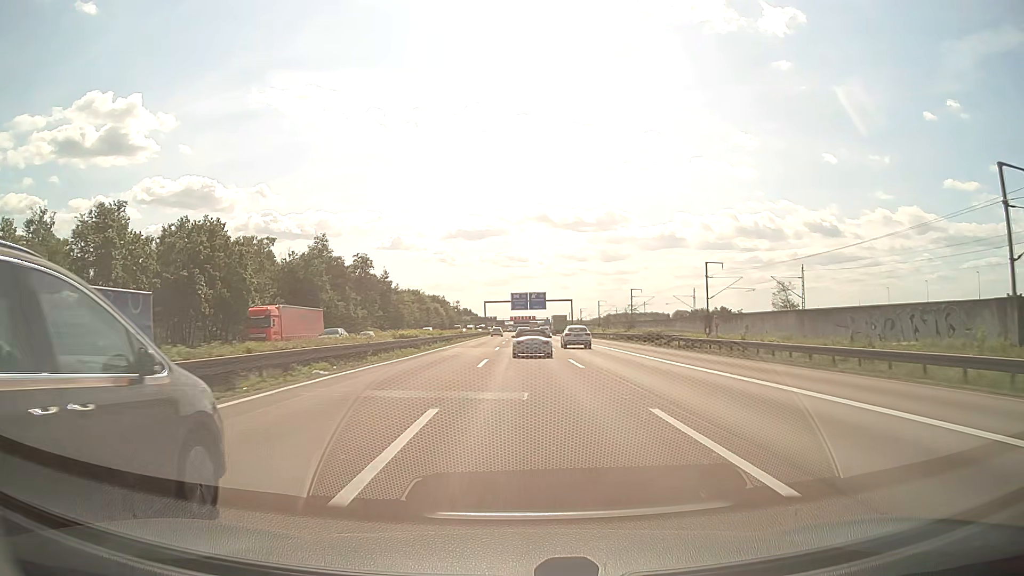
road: motorway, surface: asphalt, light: Day
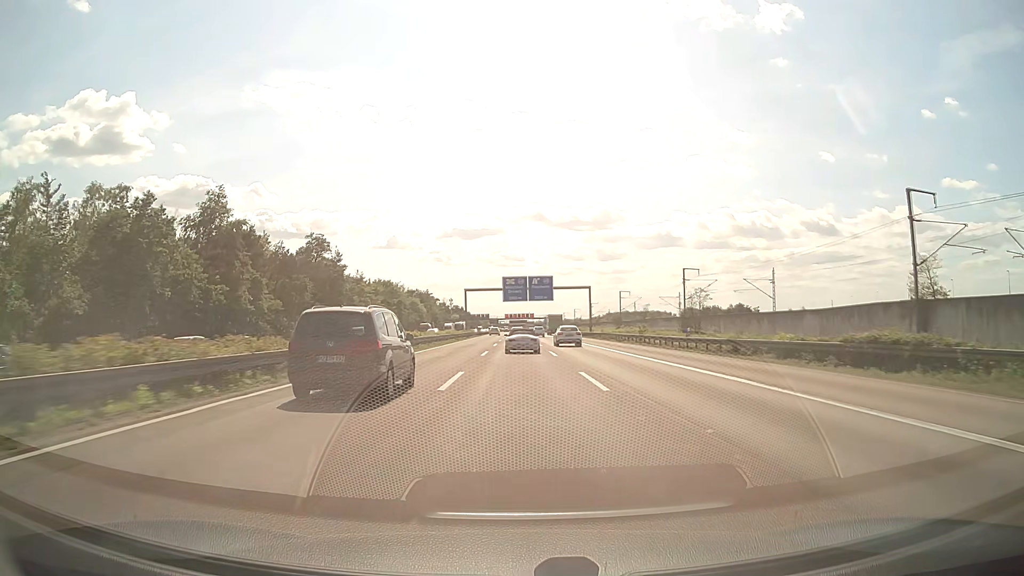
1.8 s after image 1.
(+0.2, +44.7) m; 0°
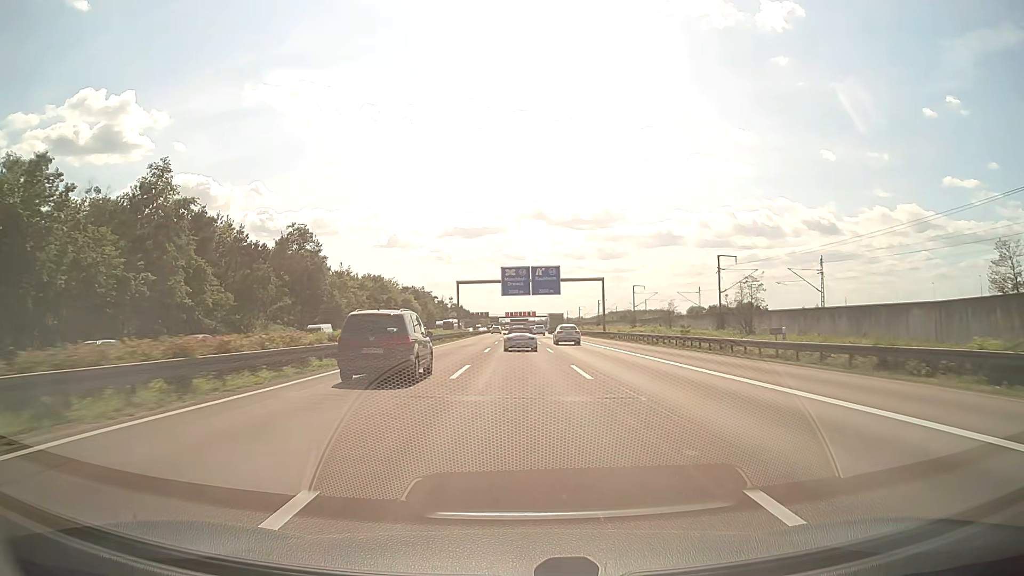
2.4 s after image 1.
(0.0, +15.1) m; 0°
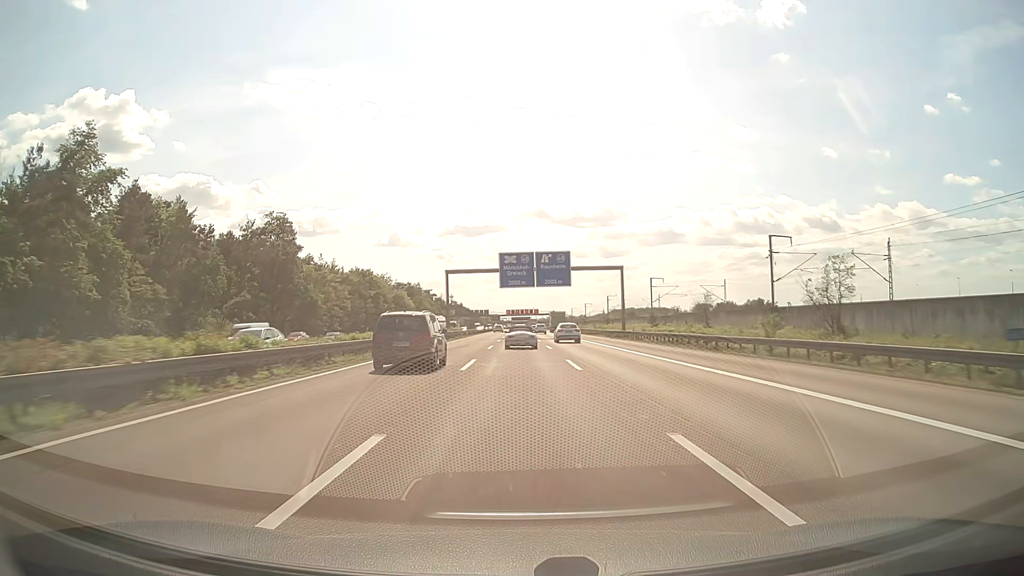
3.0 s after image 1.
(0.0, +15.1) m; 0°
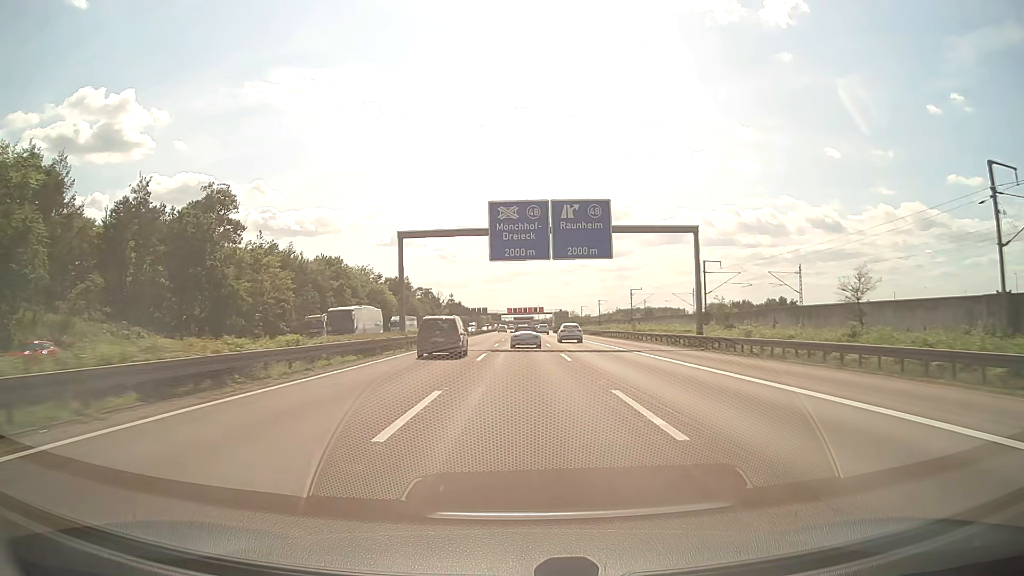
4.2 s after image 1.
(-0.1, +30.5) m; 0°
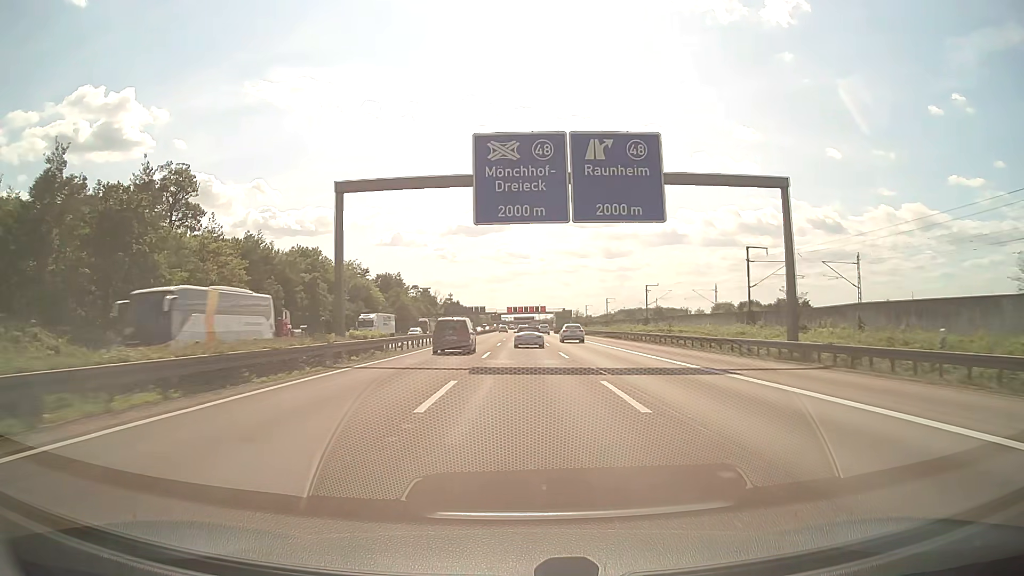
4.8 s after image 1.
(0.0, +15.4) m; 0°
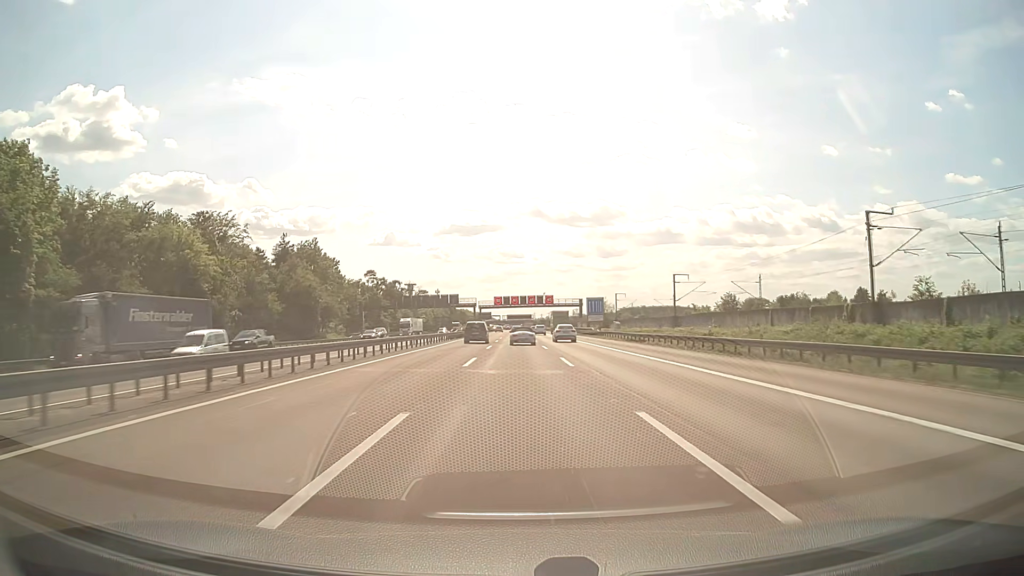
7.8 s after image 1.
(+0.2, +77.9) m; 0°
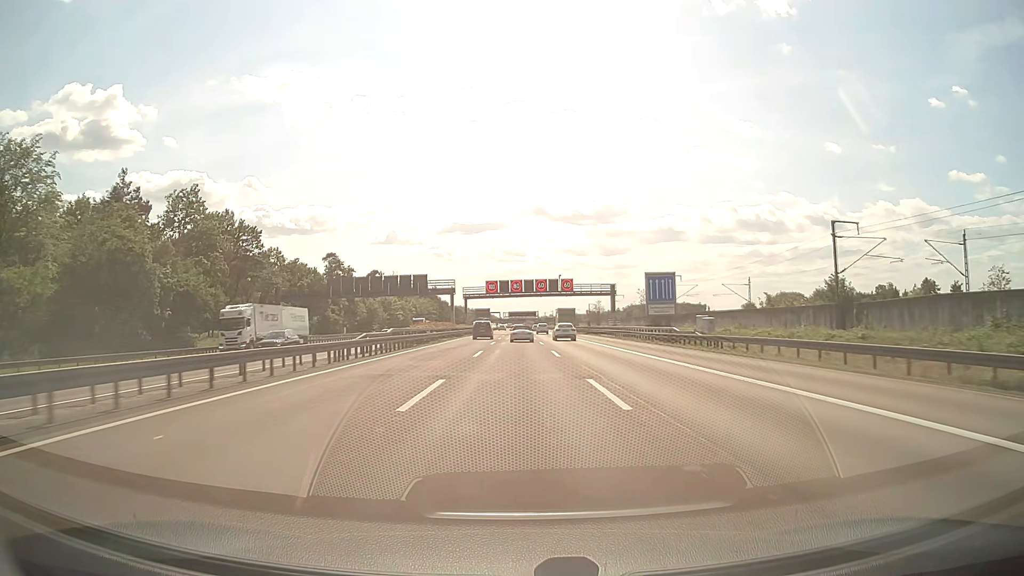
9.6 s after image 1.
(-0.1, +48.0) m; 0°
(0, +10) (0, +20) (0, +30) (0, +40) (0, +50) (0, +60) (0, +70) (0, +80) (-1, +90) (-1, +100) m
